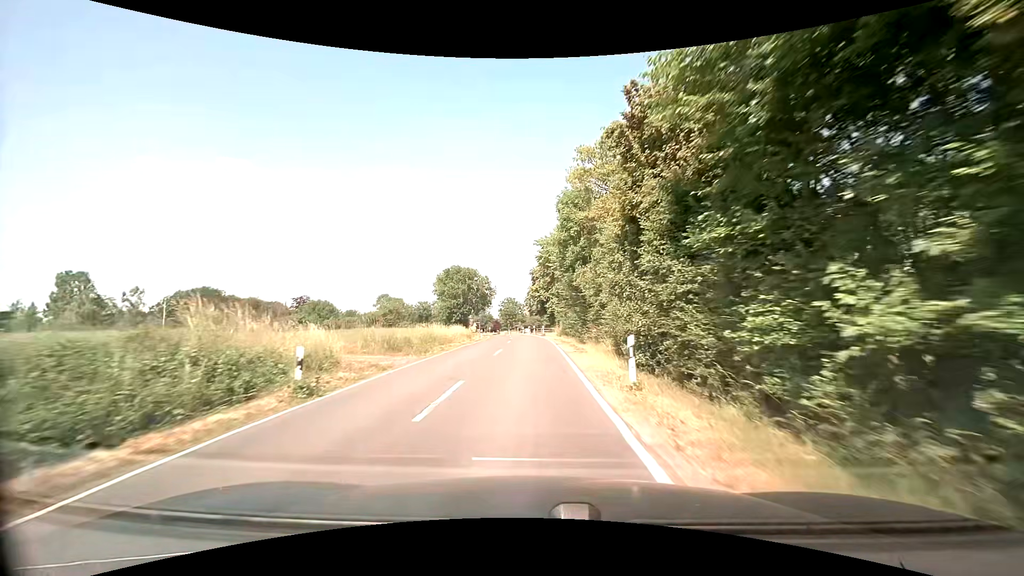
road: secondary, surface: asphalt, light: Day
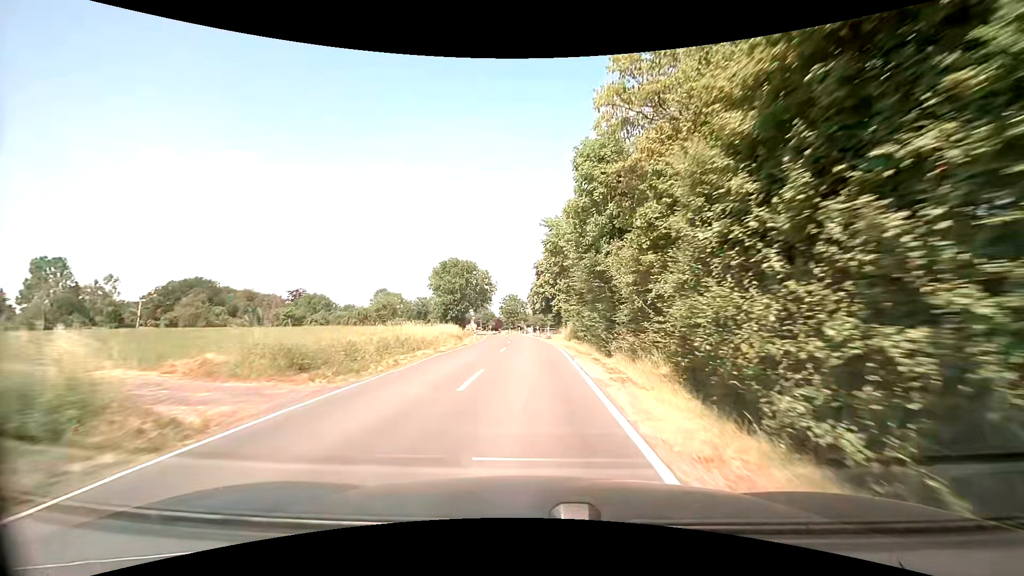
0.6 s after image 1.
(-0.1, +9.3) m; 0°
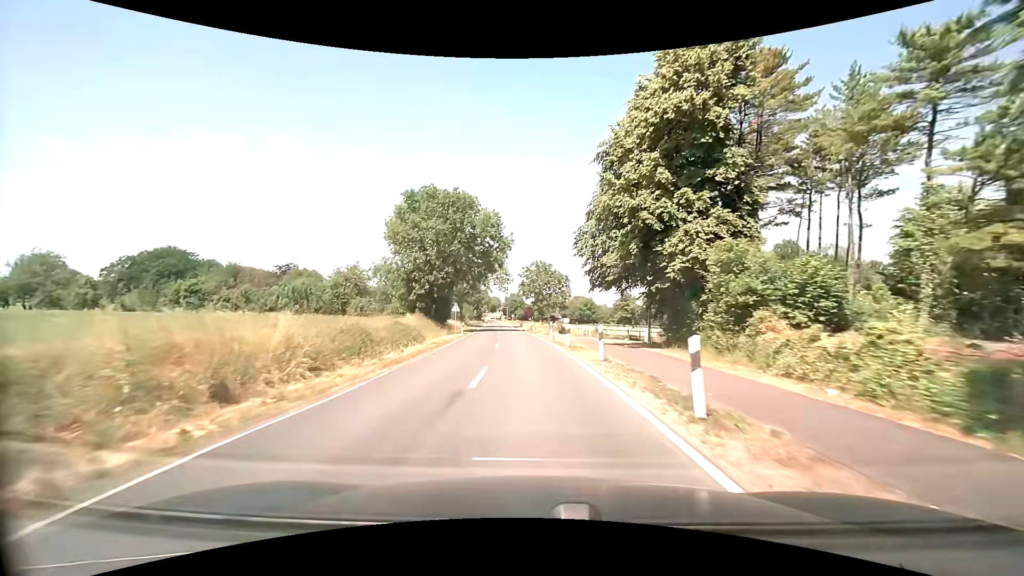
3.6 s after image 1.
(-1.1, +48.6) m; -4°
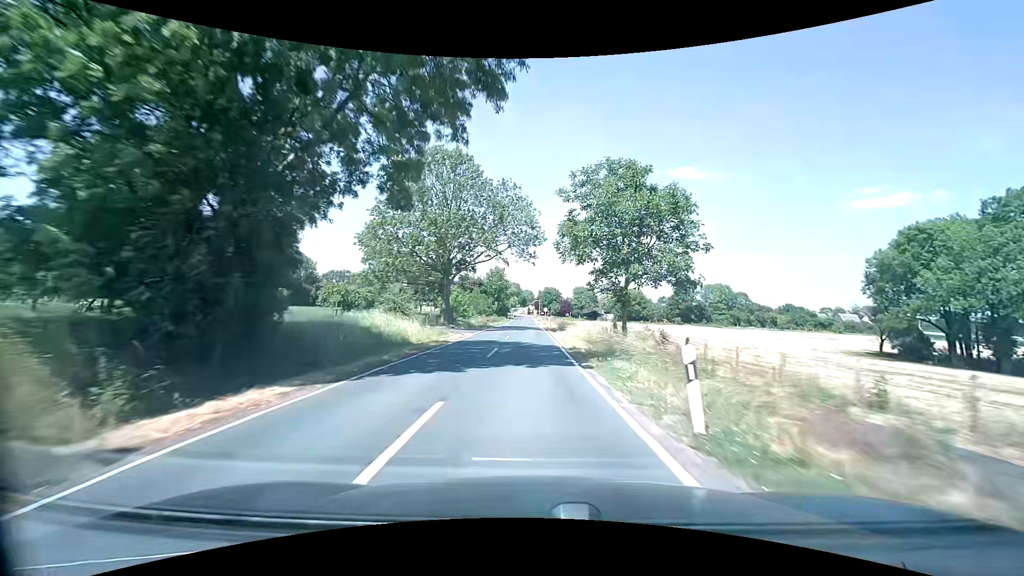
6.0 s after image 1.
(-1.6, +42.2) m; -4°
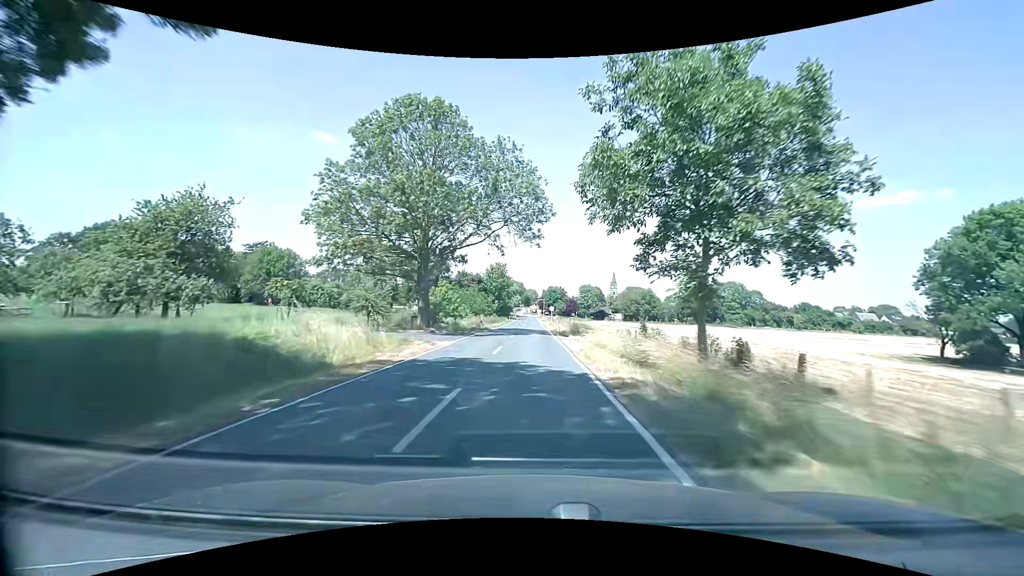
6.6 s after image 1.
(0.0, +10.8) m; 0°
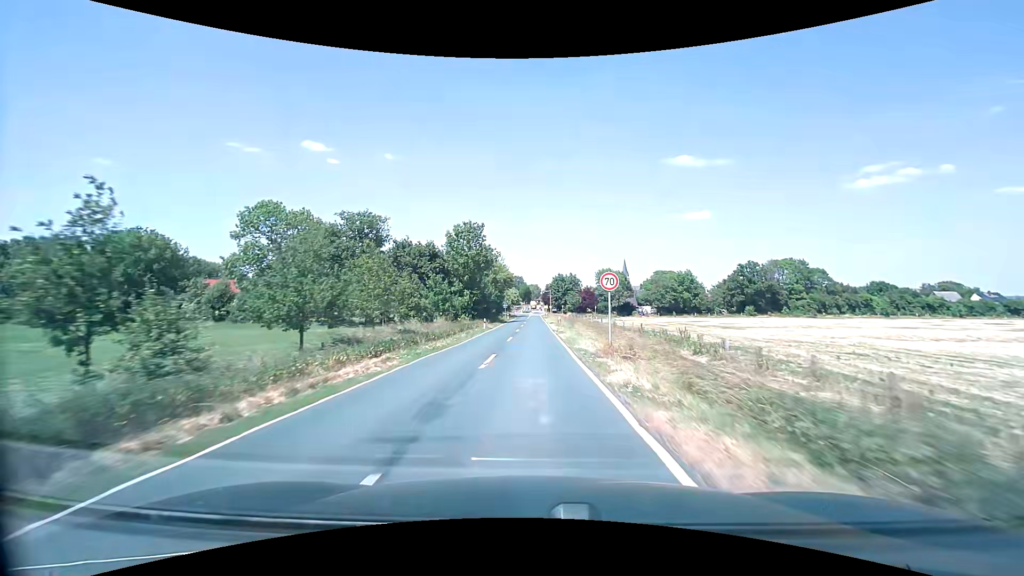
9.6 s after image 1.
(-0.4, +52.7) m; -1°
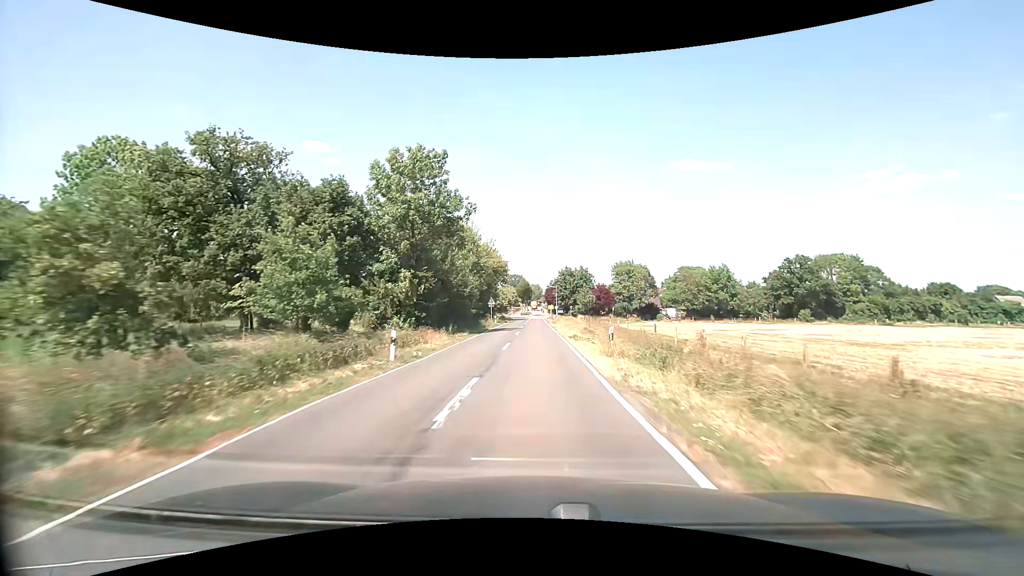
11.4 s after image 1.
(-0.2, +30.0) m; 0°
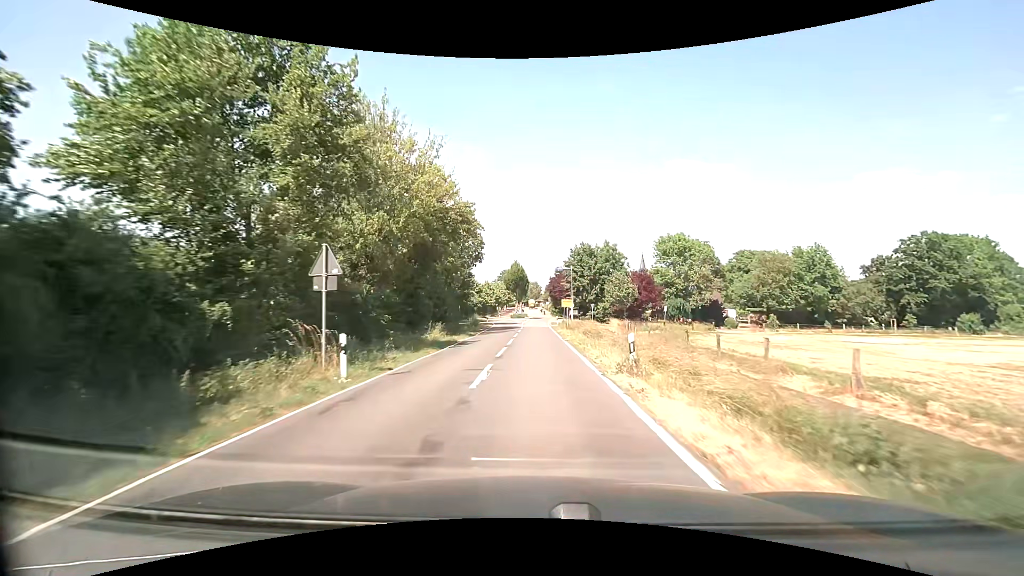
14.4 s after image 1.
(0.0, +45.3) m; 0°
(0, +10) (0, +20) (0, +30) (0, +40) (0, +50) (0, +60) (+1, +70) (+1, +80) (+2, +90) (+1, +100) m
